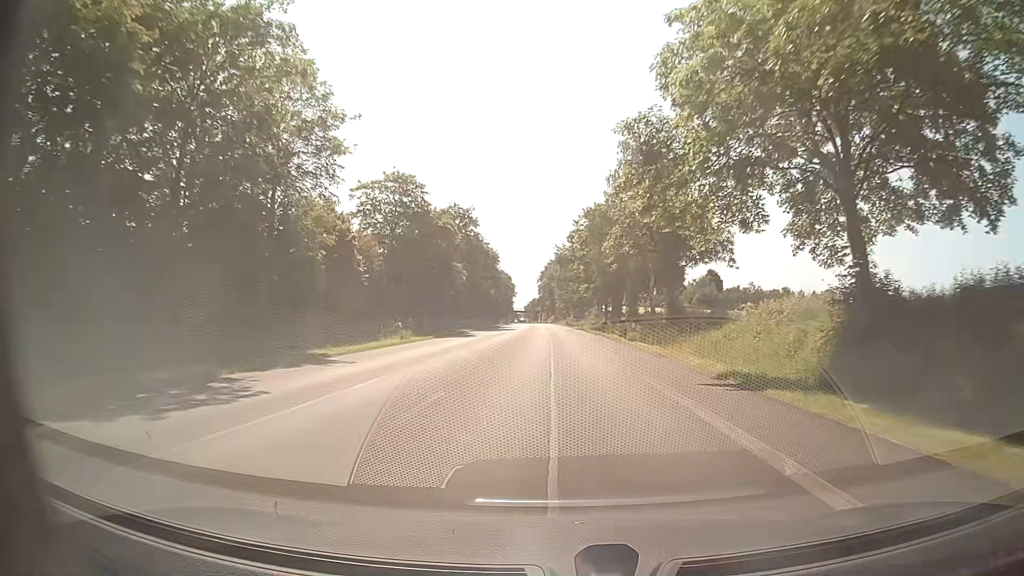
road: primary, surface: asphalt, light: Day
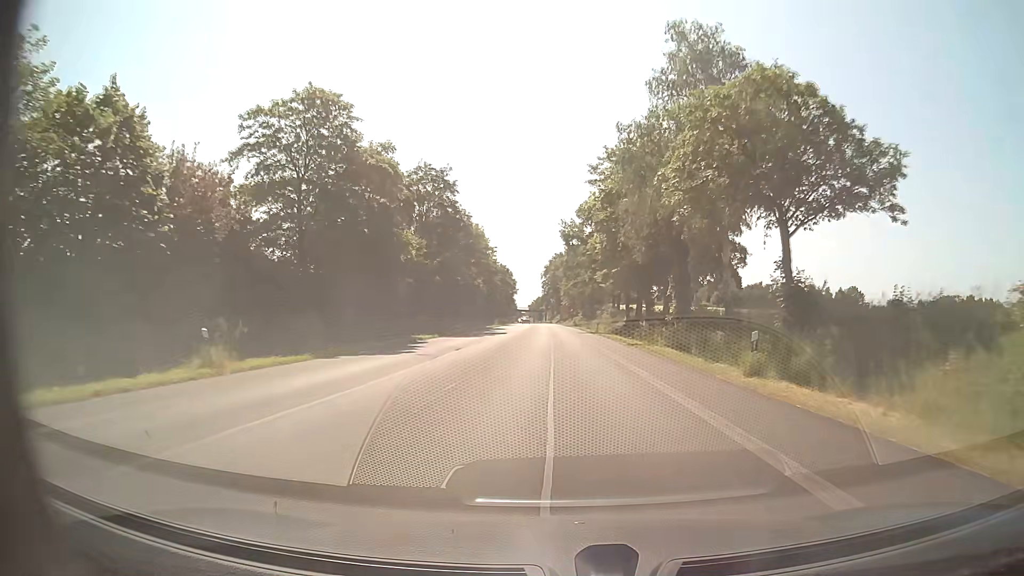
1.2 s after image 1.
(-0.1, +22.2) m; -1°
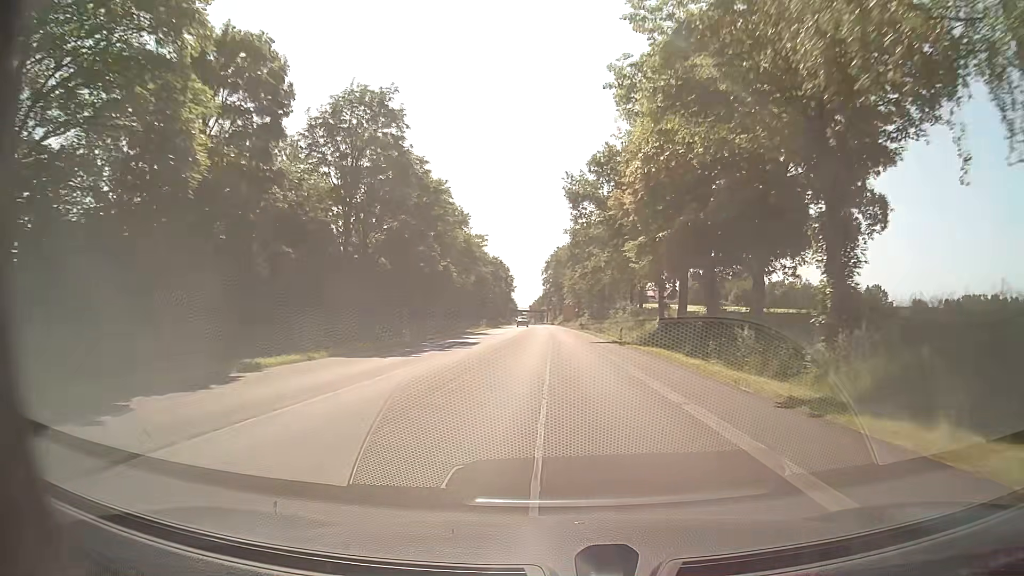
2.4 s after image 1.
(0.0, +22.3) m; 0°
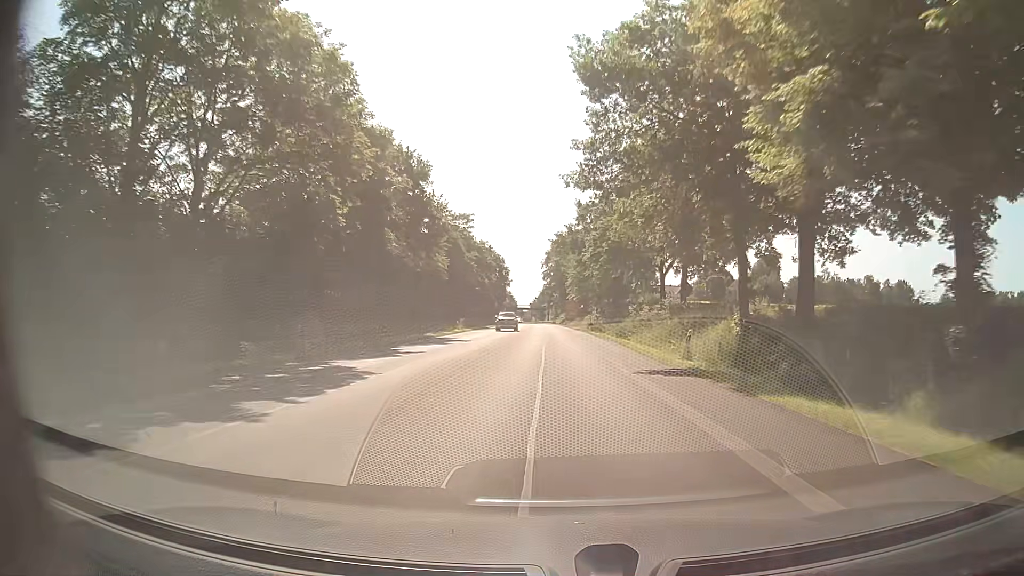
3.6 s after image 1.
(0.0, +22.3) m; 0°
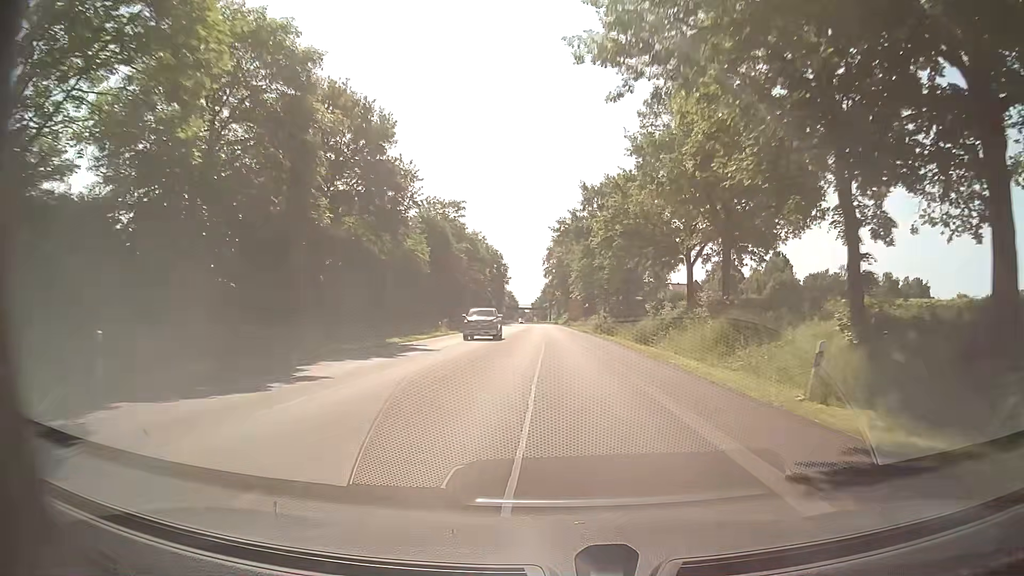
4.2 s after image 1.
(-0.1, +11.2) m; 0°
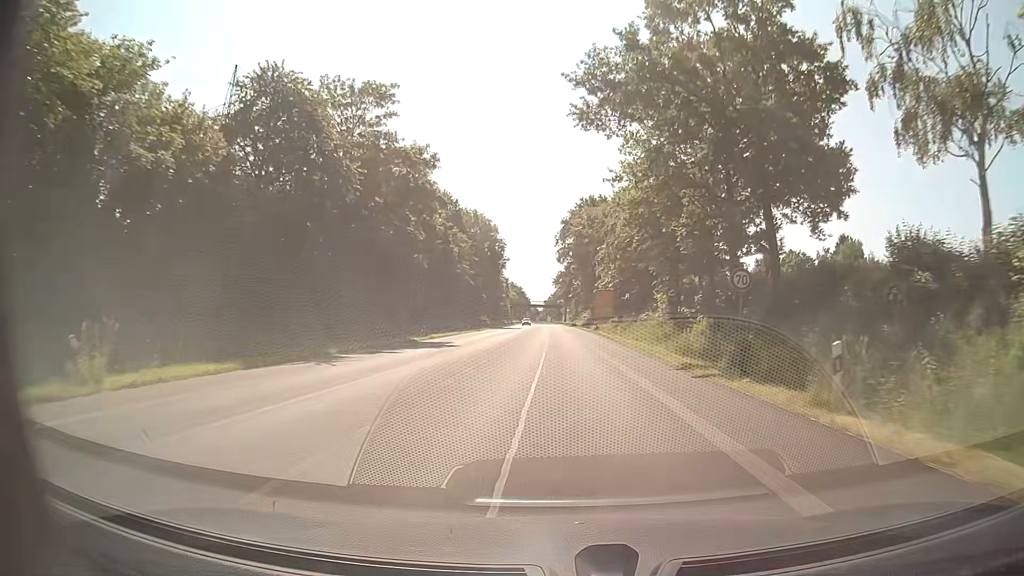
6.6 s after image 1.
(-0.7, +44.6) m; -2°
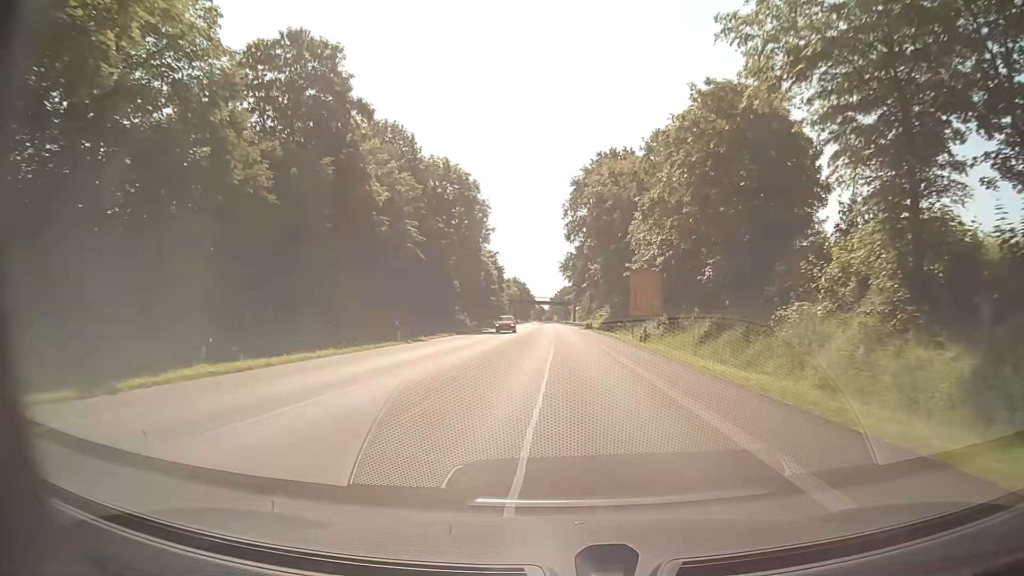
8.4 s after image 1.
(0.0, +33.4) m; 0°
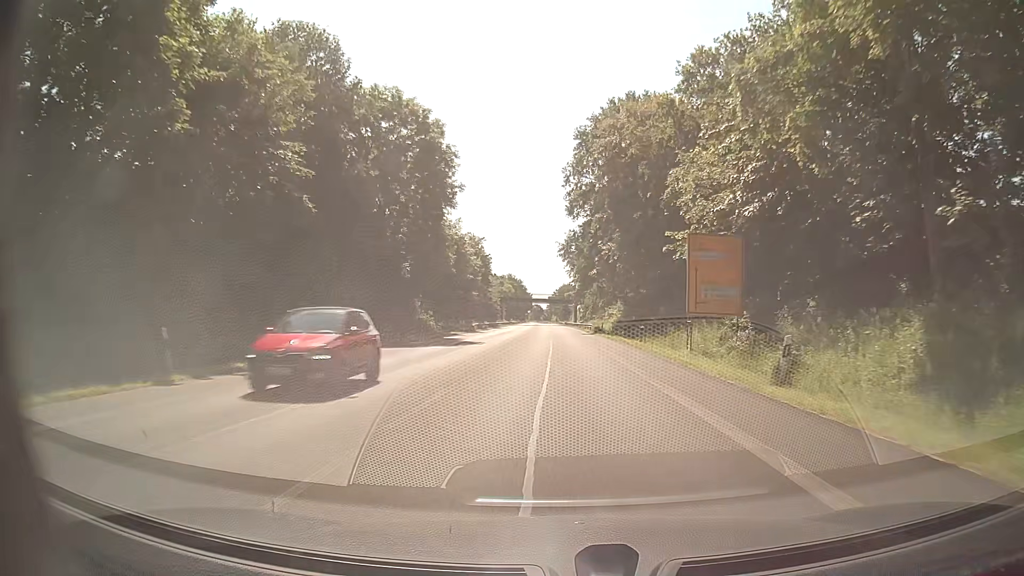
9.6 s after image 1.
(0.0, +22.3) m; 0°
(0, +10) (0, +20) (0, +30) (0, +40) (-1, +50) (-1, +60) (-1, +70) (-1, +80) (-1, +90) (-2, +100) m
